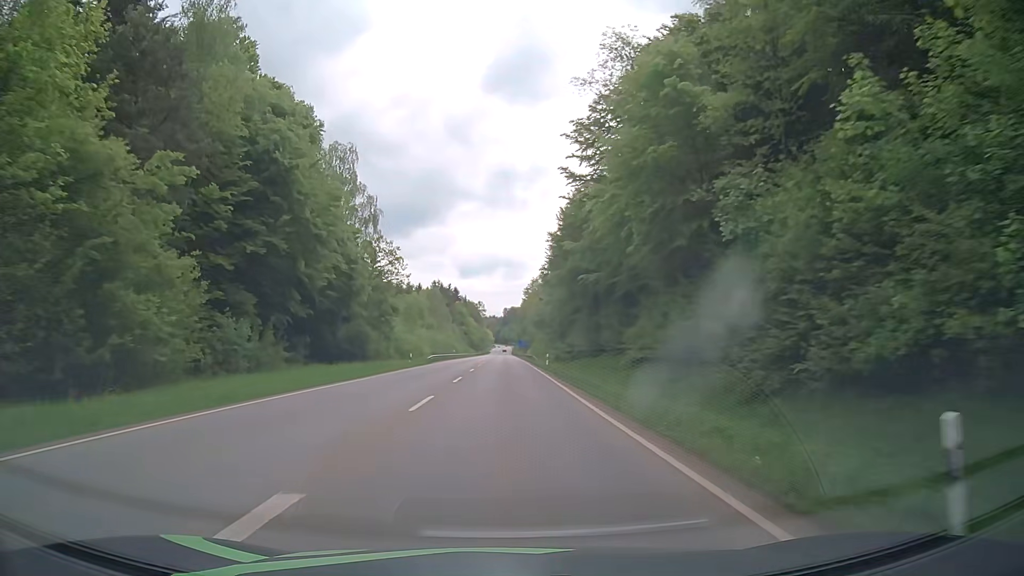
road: secondary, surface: asphalt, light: Day
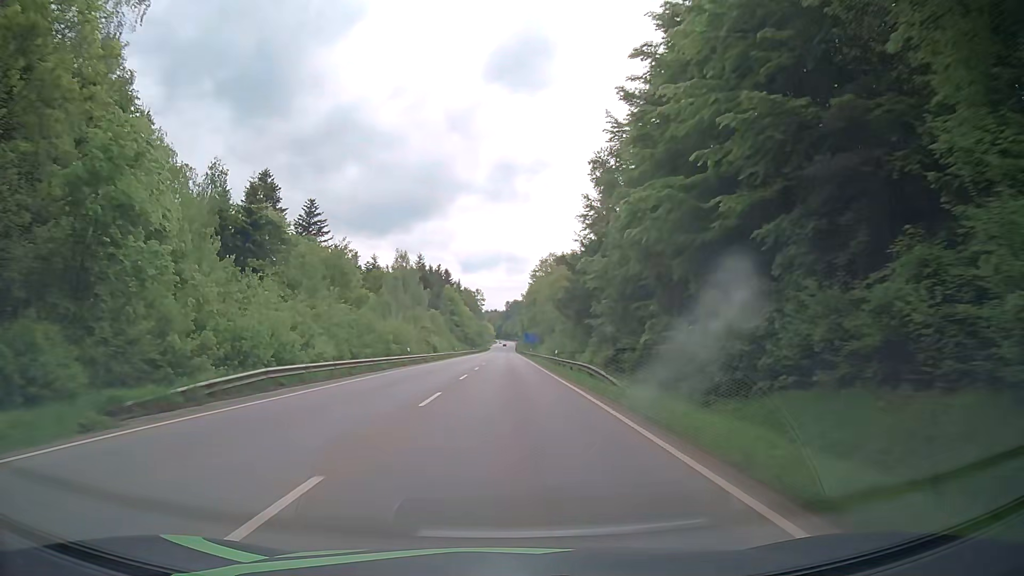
(-0.2, +47.8) m; 0°
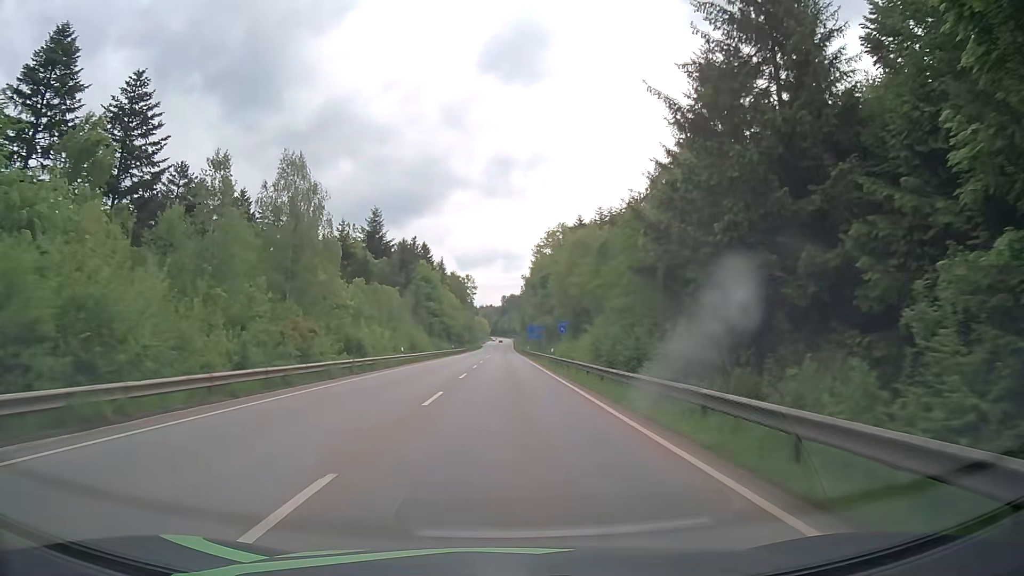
(+0.2, +48.3) m; +1°
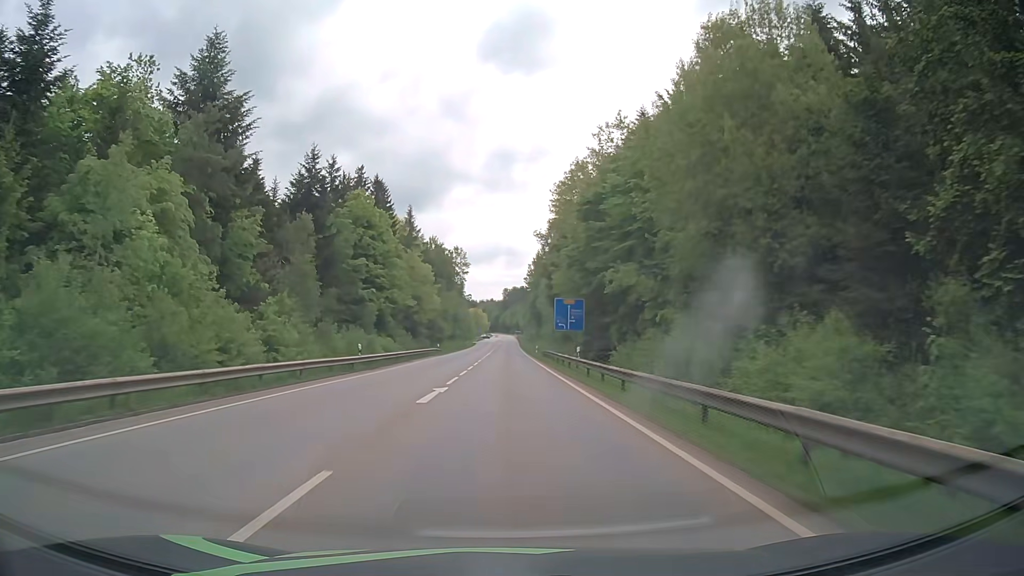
(-0.1, +60.8) m; 0°
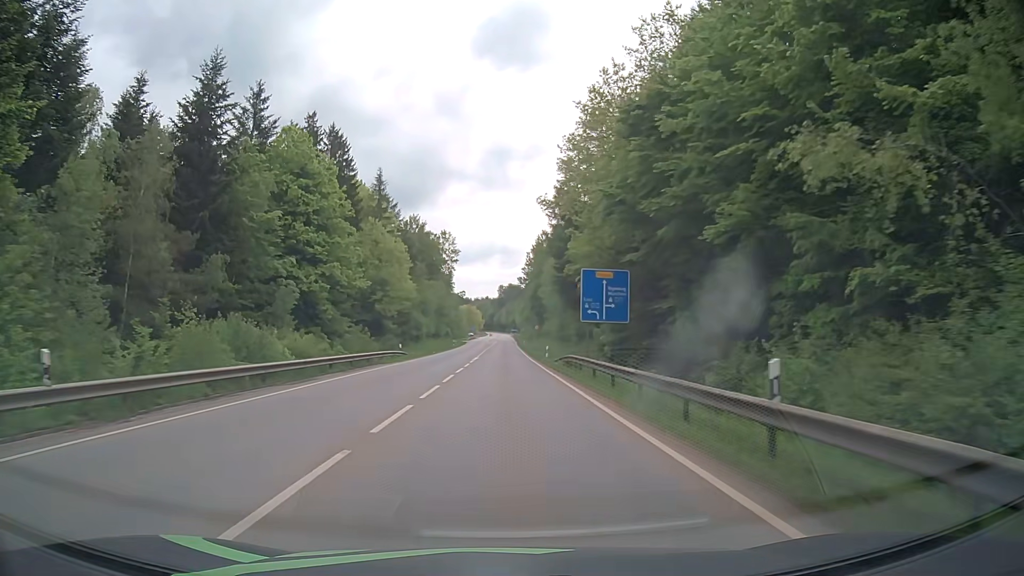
(0.0, +23.3) m; 0°
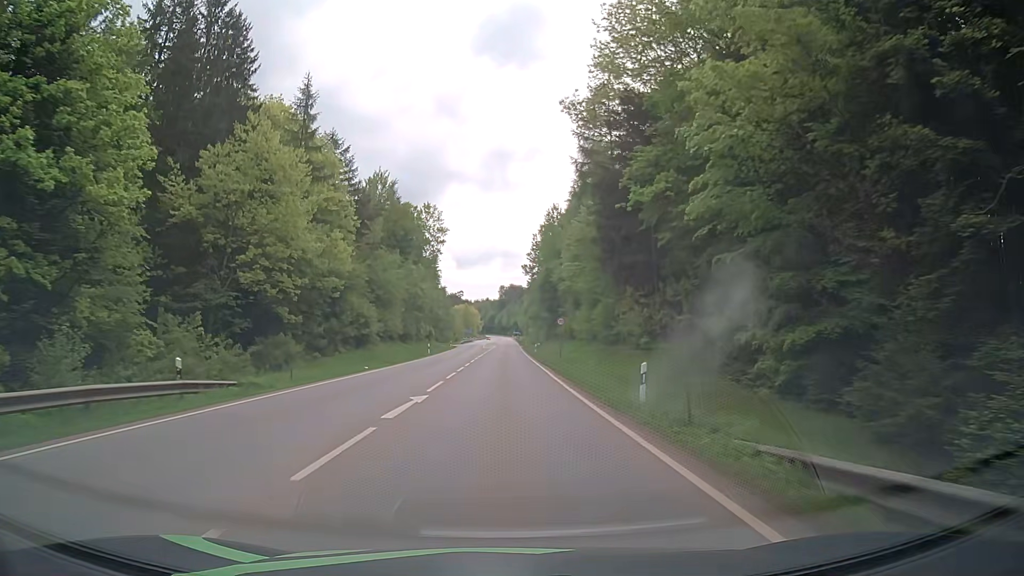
(0.0, +33.3) m; 0°
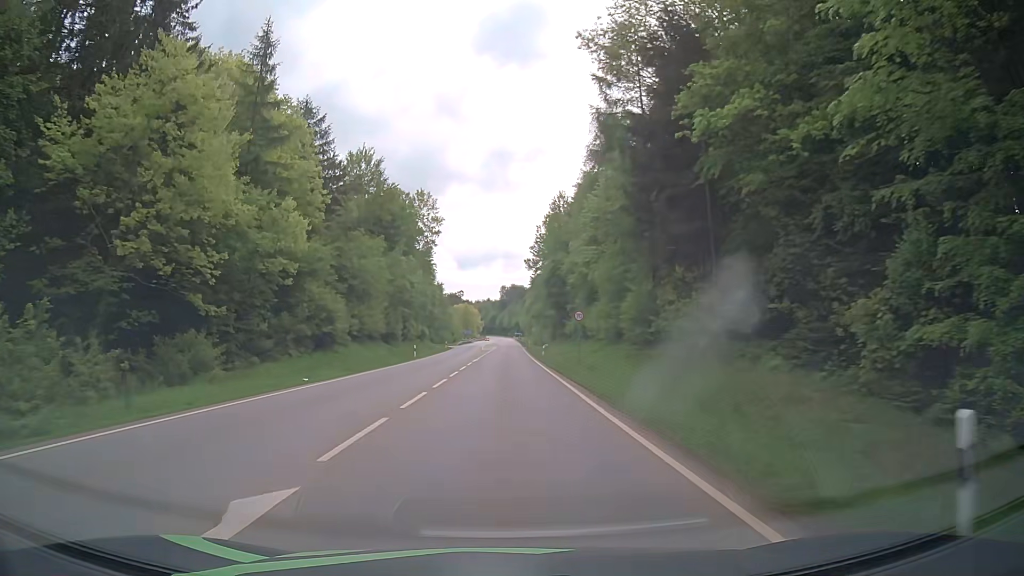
(0.0, +10.9) m; 0°
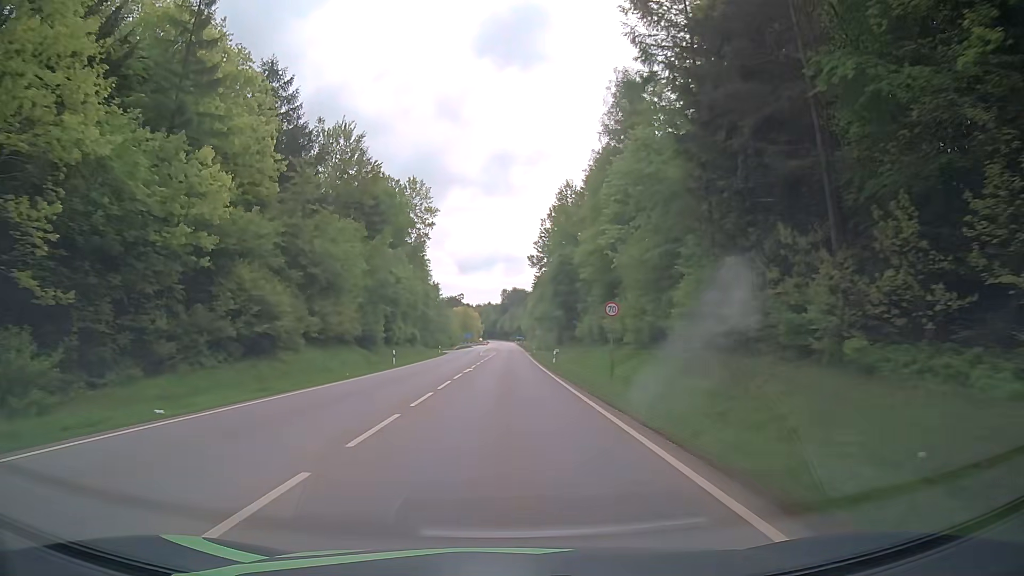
(0.0, +10.8) m; 0°
